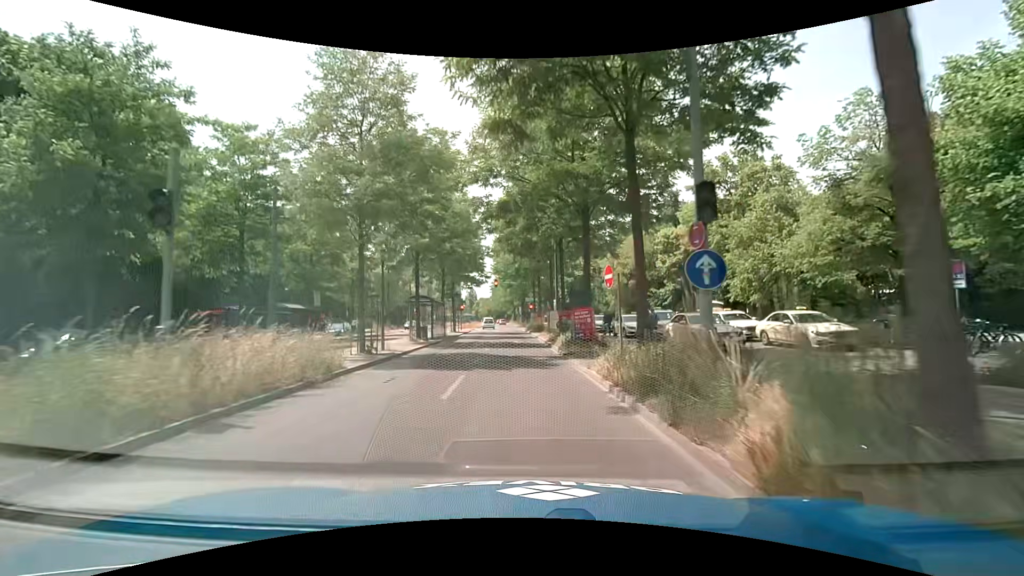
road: secondary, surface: asphalt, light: Day
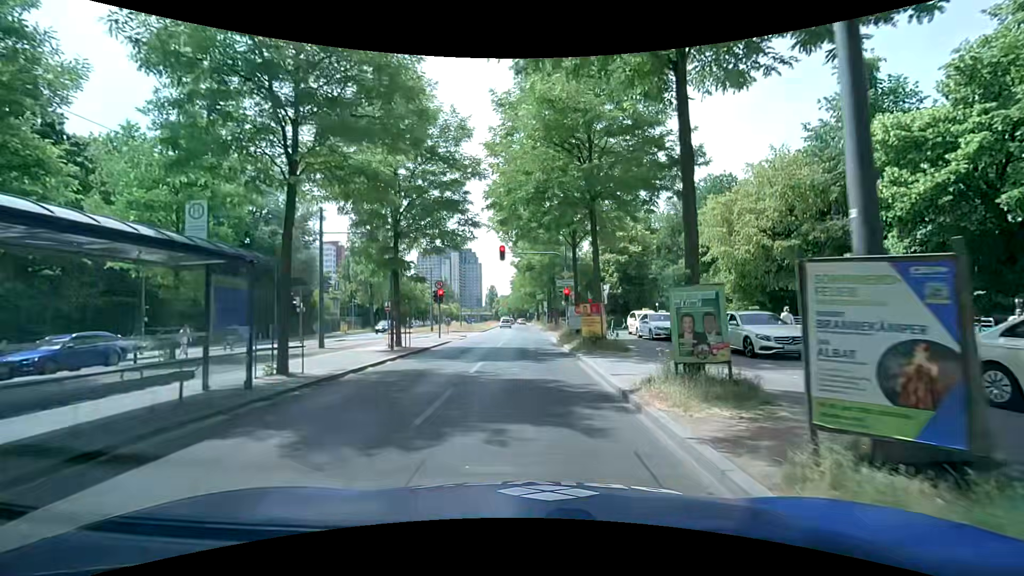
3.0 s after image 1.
(-0.4, +26.4) m; -1°
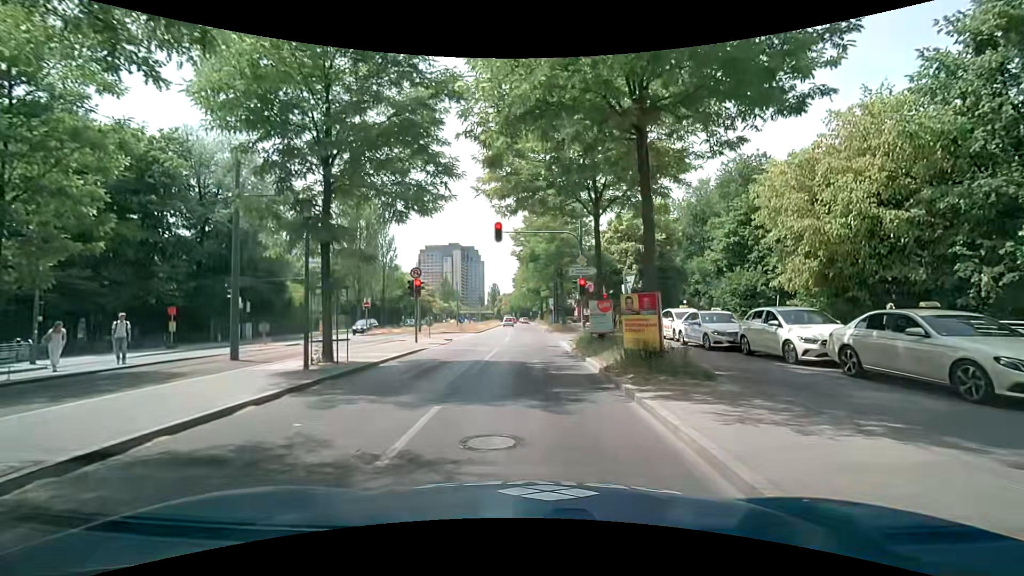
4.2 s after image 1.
(-0.2, +7.5) m; -2°
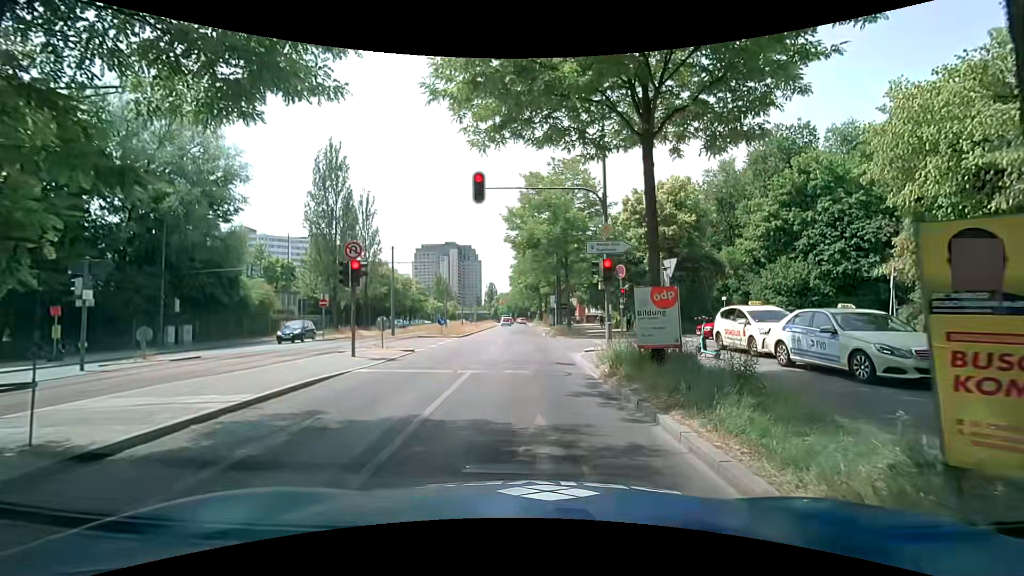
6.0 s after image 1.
(+0.2, +8.4) m; +2°
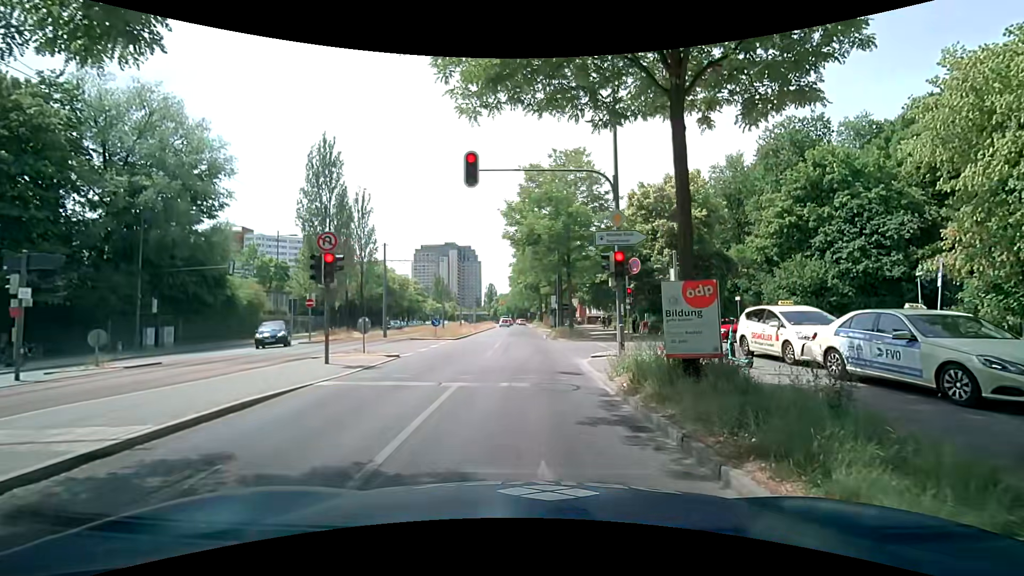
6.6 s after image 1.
(0.0, +2.1) m; +1°
